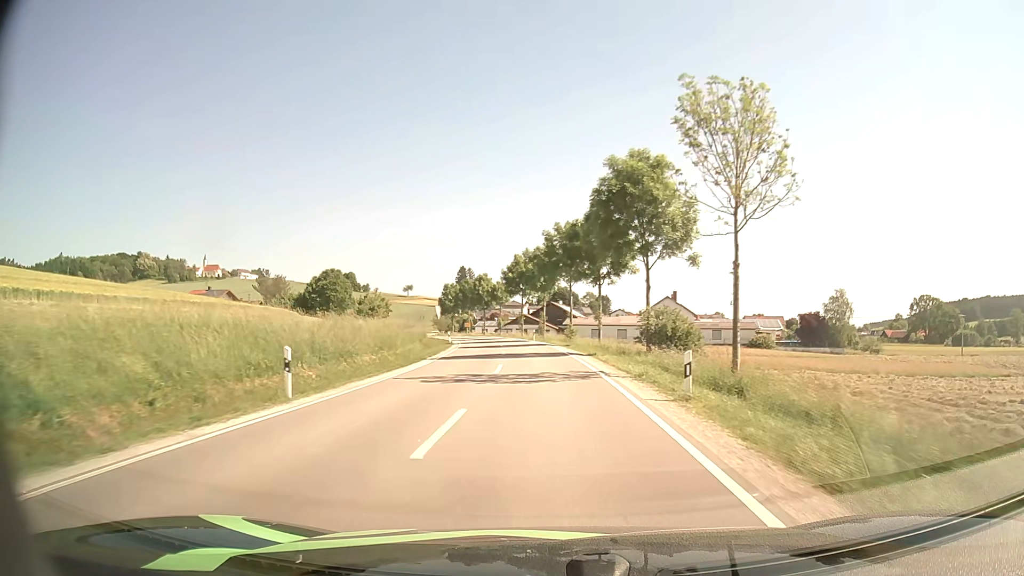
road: secondary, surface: asphalt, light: Day
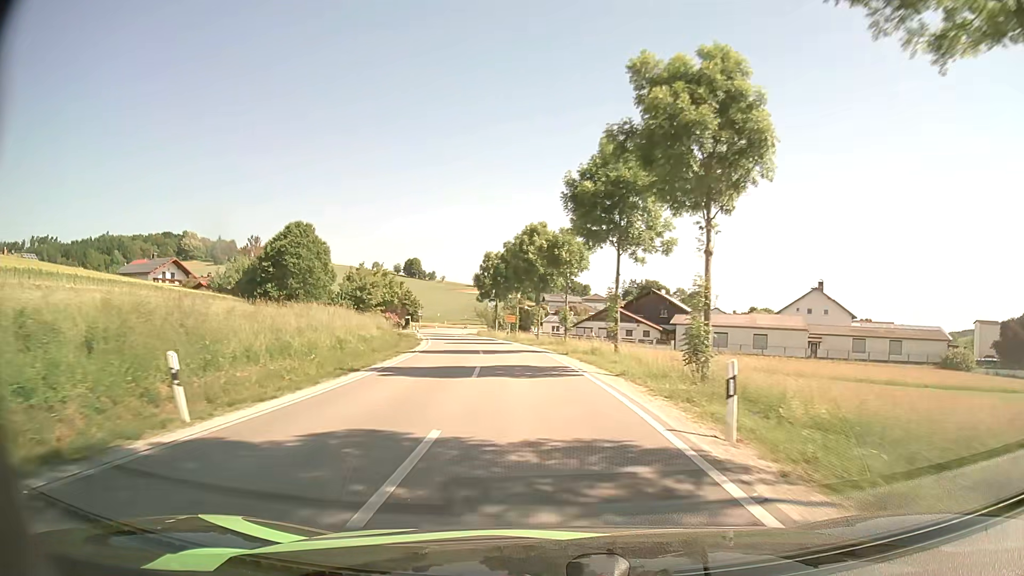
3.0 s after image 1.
(-2.3, +50.7) m; -7°
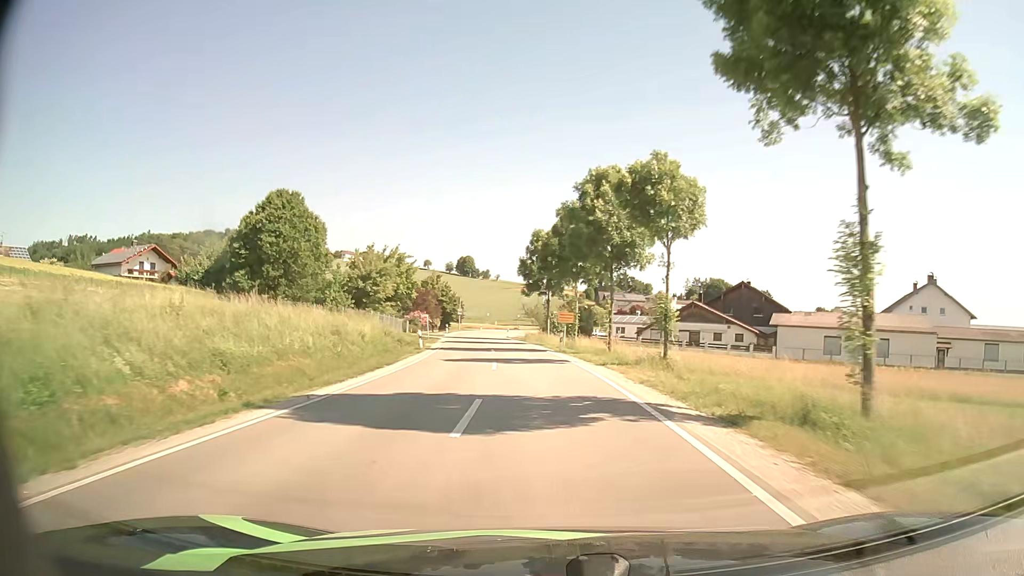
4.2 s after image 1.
(-0.8, +20.6) m; -5°
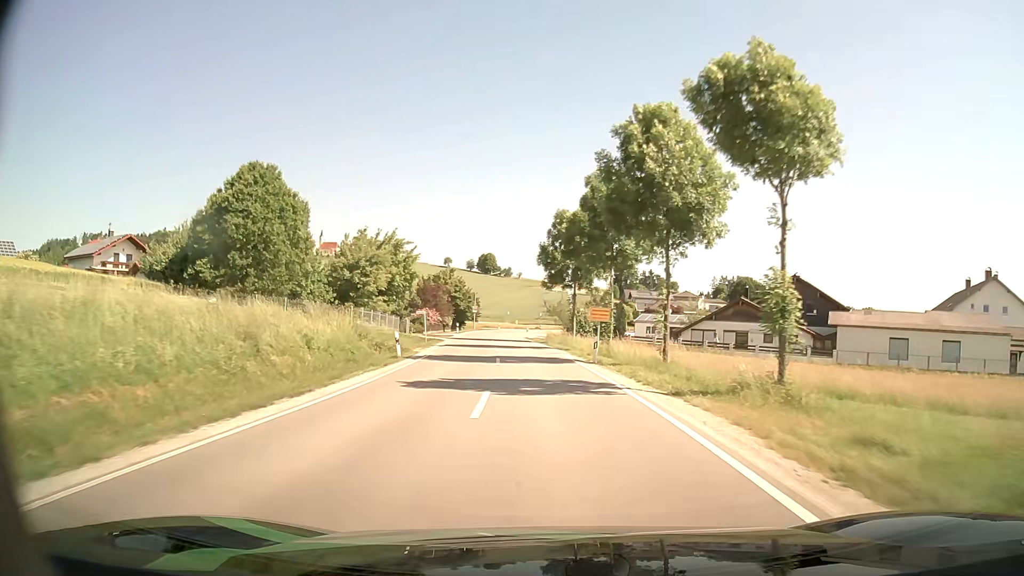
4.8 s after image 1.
(-0.1, +10.4) m; -2°
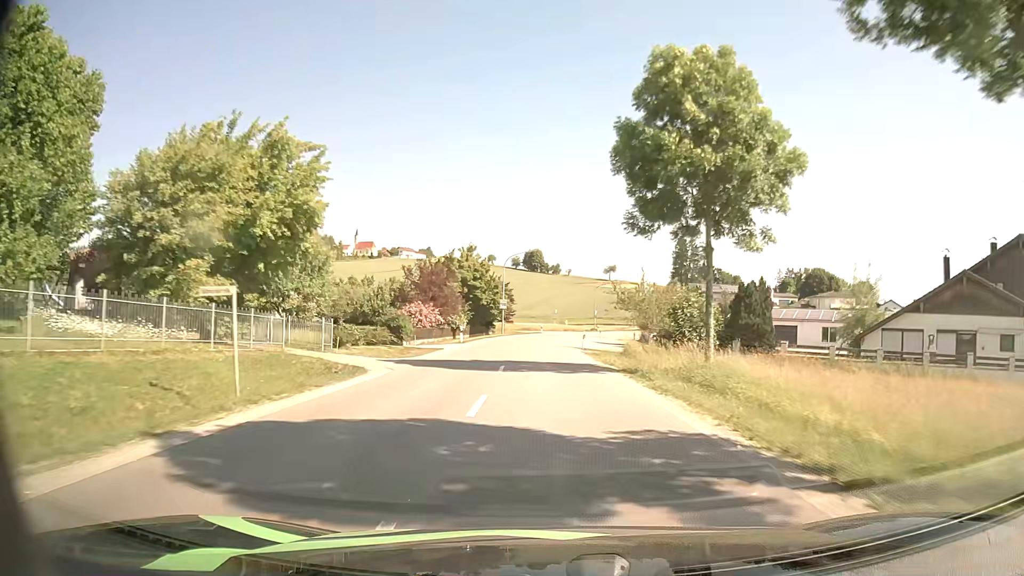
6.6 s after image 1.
(-1.3, +31.7) m; -4°
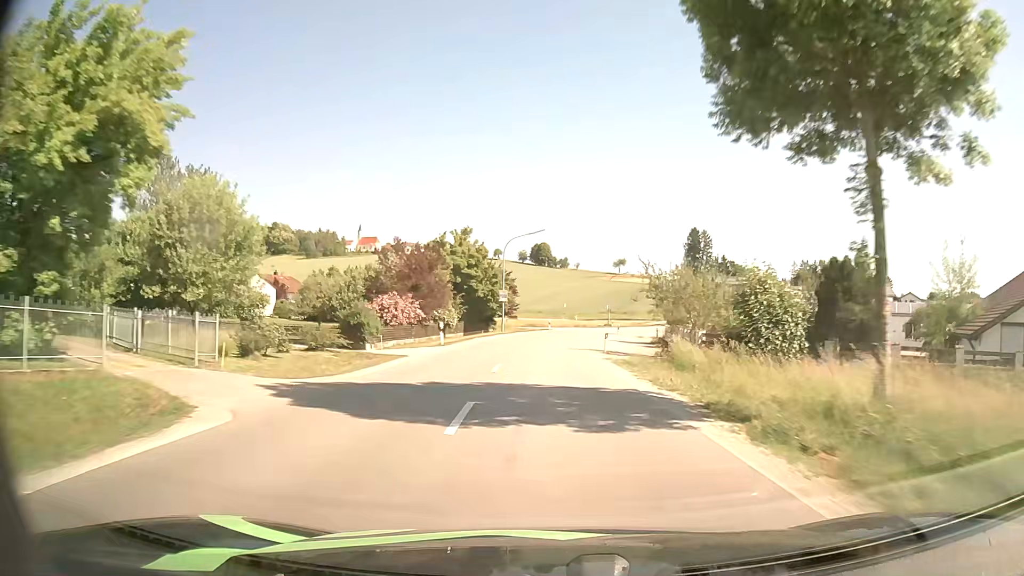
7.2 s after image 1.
(-0.1, +10.6) m; 0°
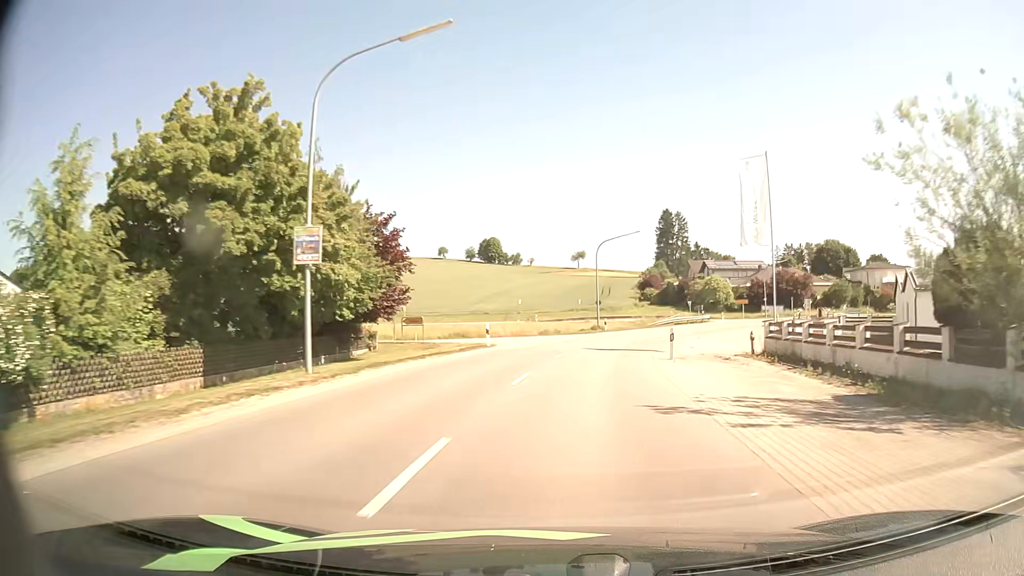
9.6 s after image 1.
(+0.6, +39.4) m; +4°
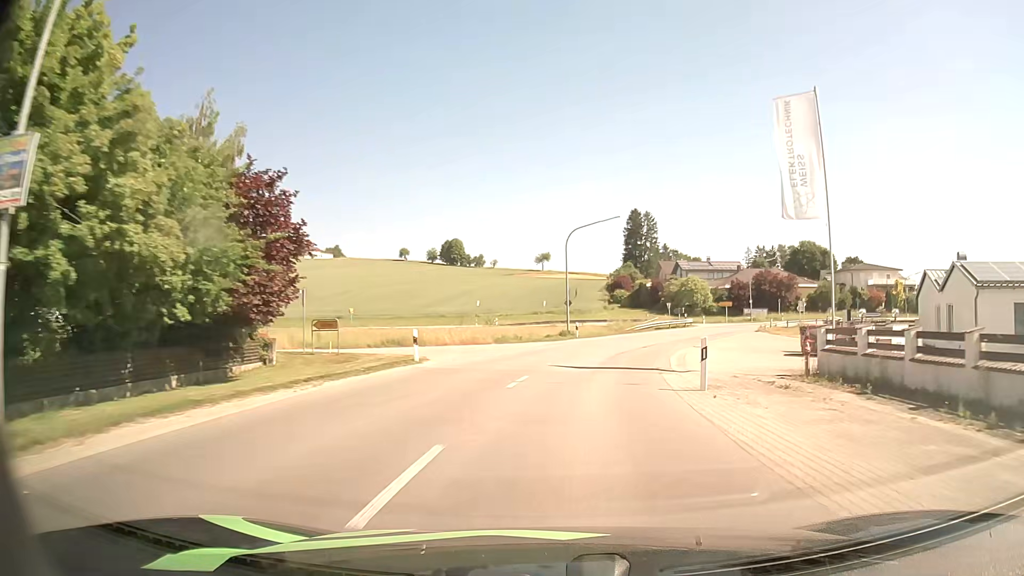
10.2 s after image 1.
(+0.2, +9.2) m; +3°
(0, +10) (+2, +20) (+4, +30) (+7, +39) (+11, +48) (+15, +57) (+21, +66) (+27, +73) (+34, +80) (+42, +86) m
